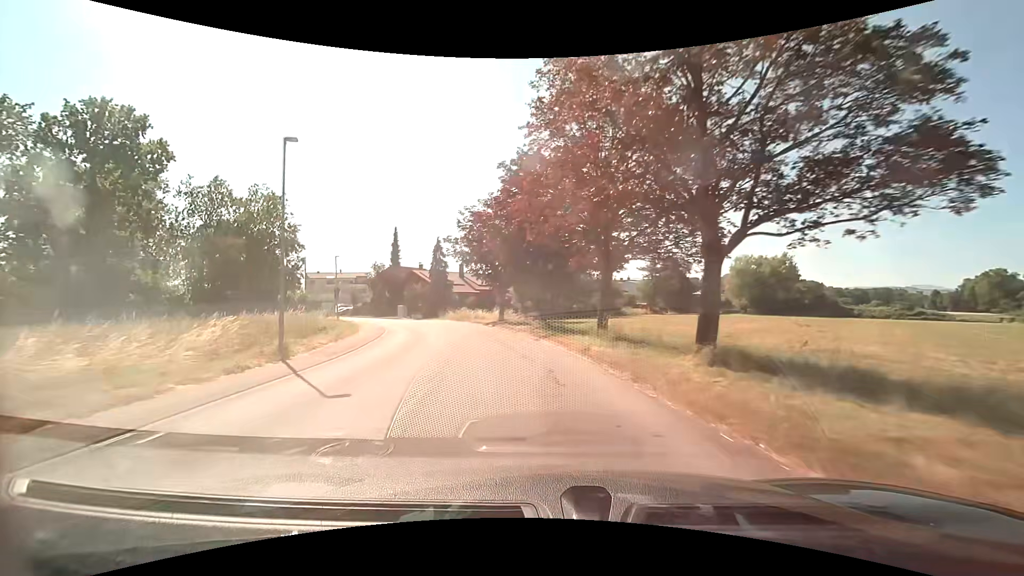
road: unclassified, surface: asphalt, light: Day
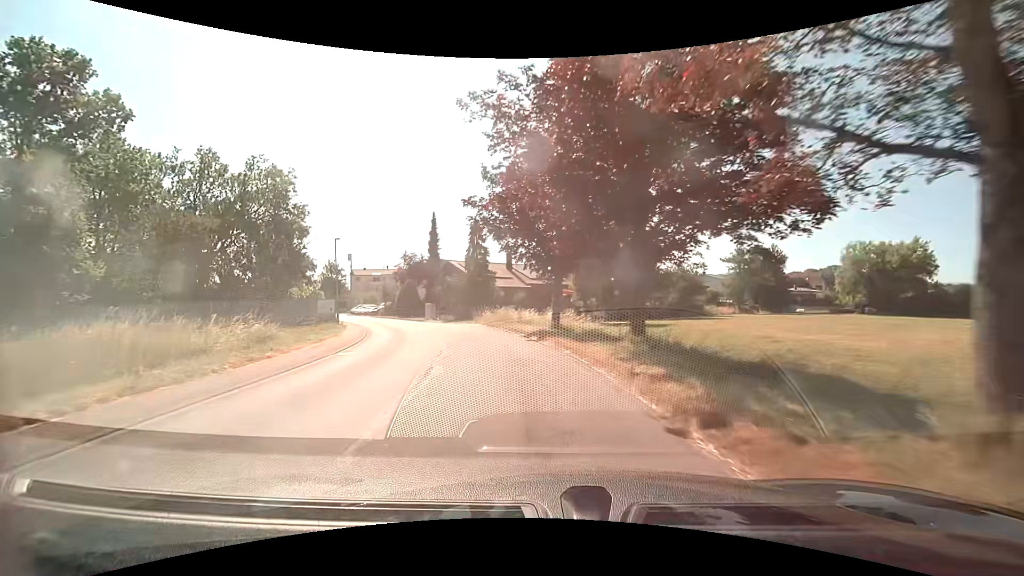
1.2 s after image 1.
(-0.8, +14.1) m; -7°
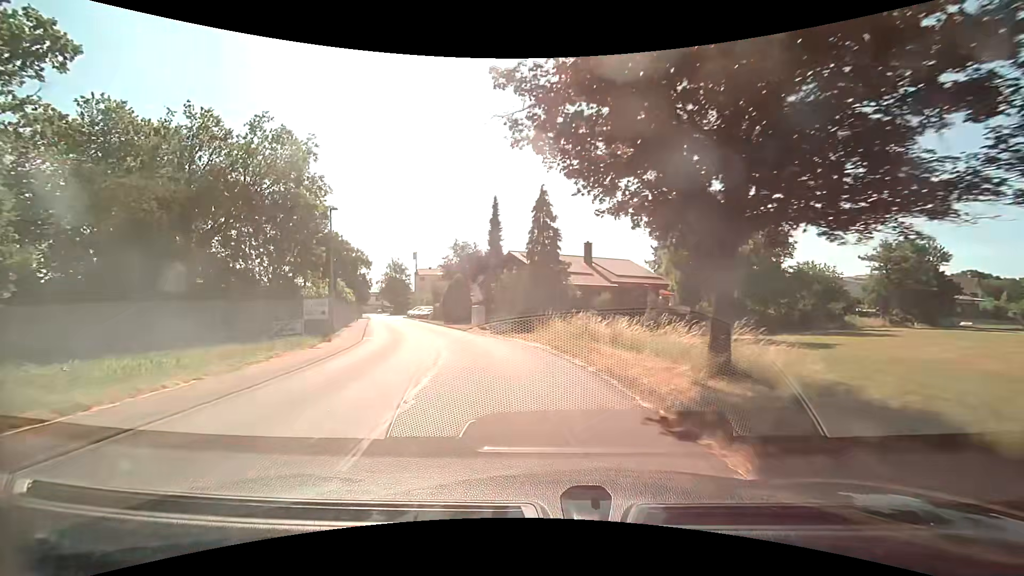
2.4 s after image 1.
(-1.0, +13.9) m; -9°
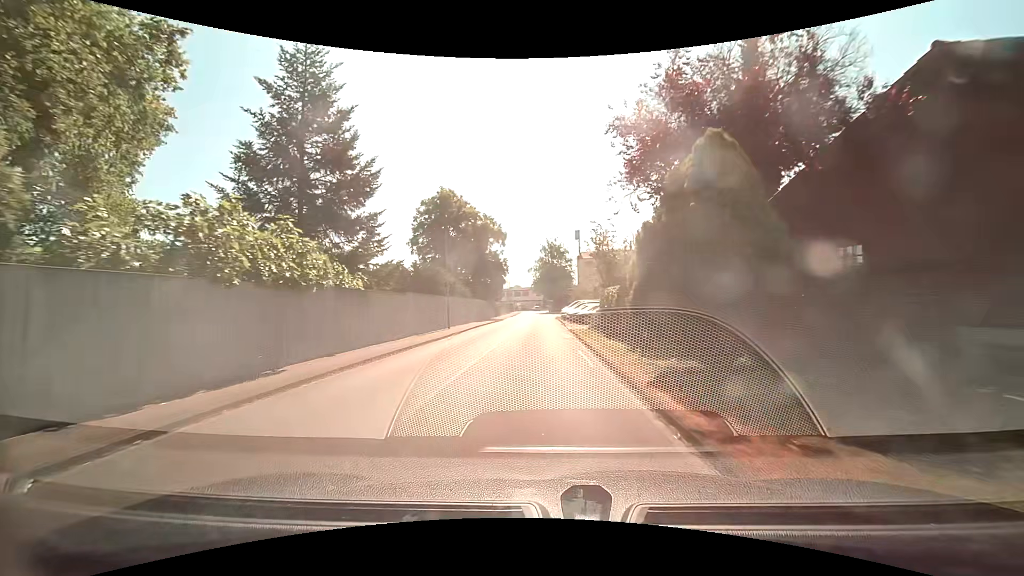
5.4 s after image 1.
(-6.7, +34.2) m; -20°
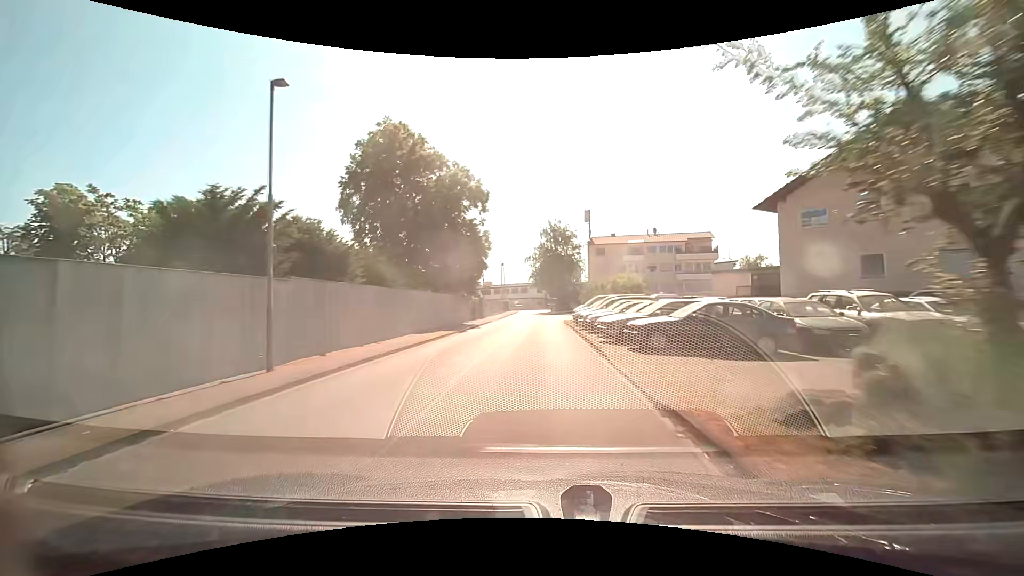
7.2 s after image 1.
(+0.1, +20.7) m; 0°
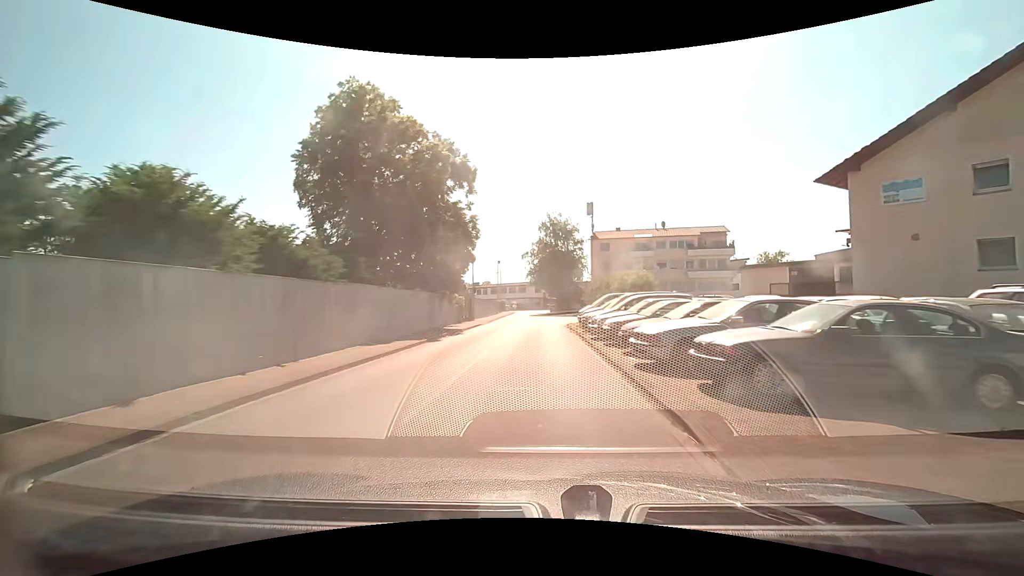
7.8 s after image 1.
(+0.1, +6.5) m; +1°
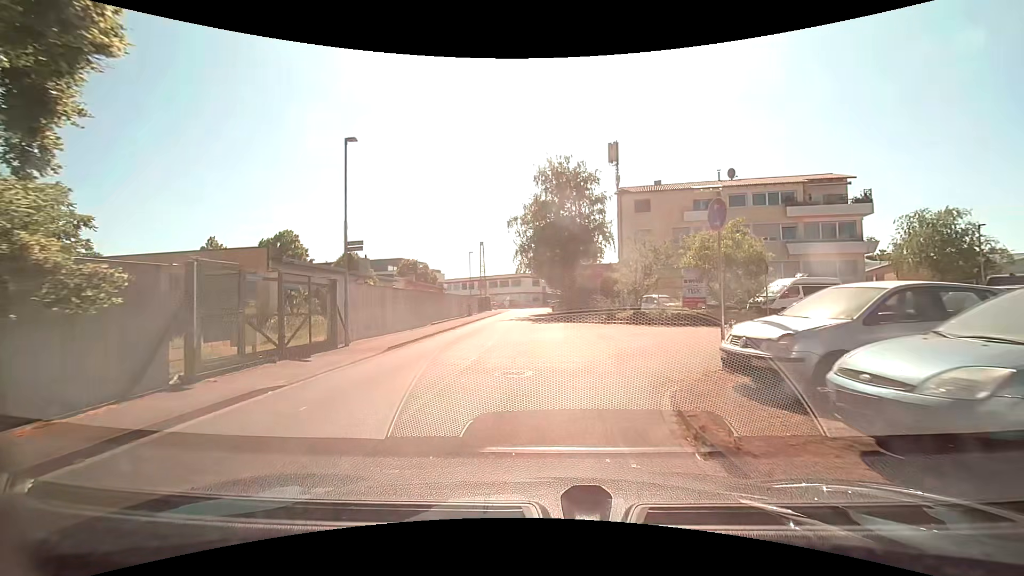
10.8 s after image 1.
(0.0, +26.7) m; +1°
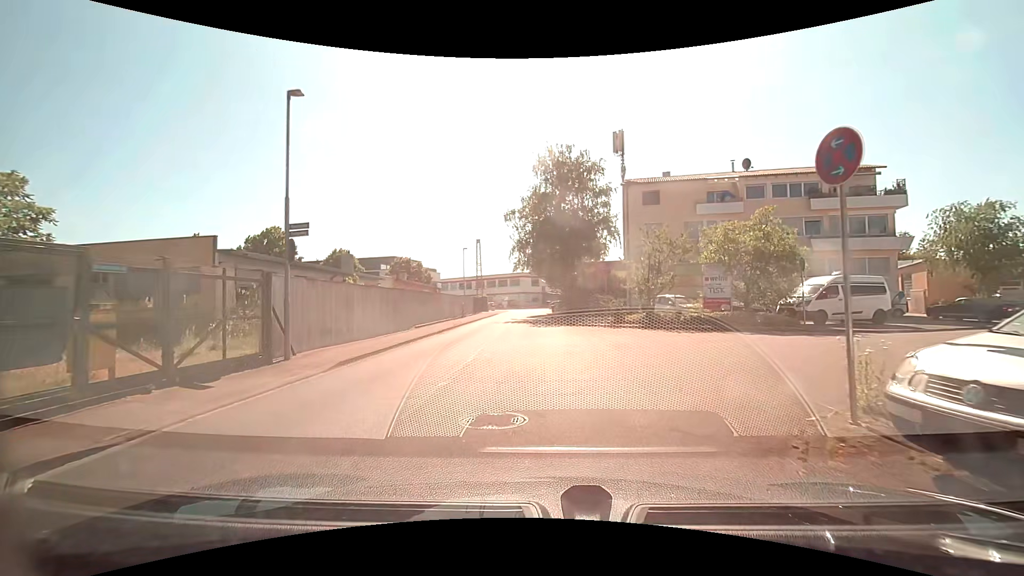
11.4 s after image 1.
(0.0, +3.4) m; -1°
(0, +10) (0, +20) (0, +30) (0, +40) (-1, +50) (-1, +60) (-1, +70) (-1, +80) (-1, +90) (-6, +98) m
